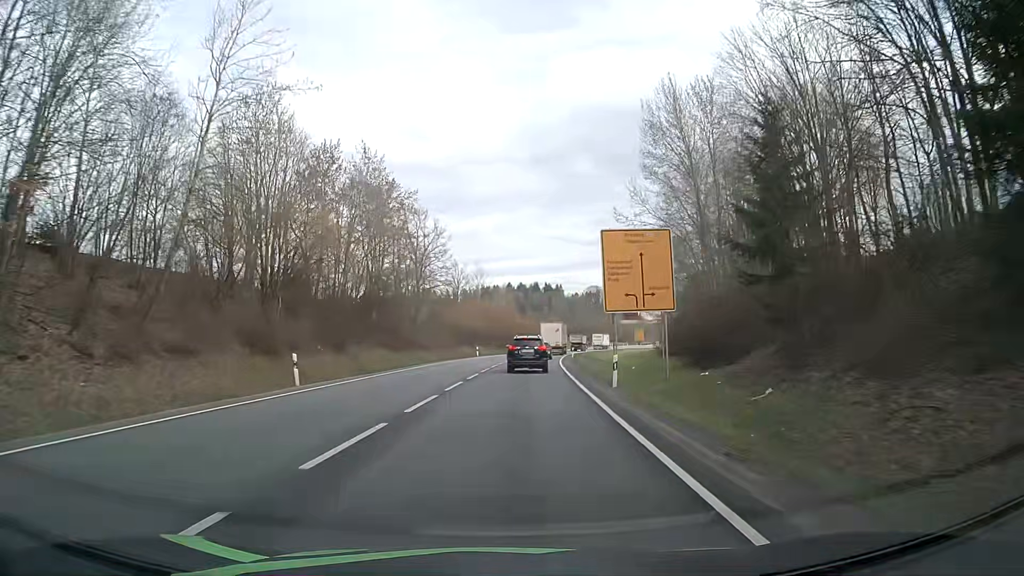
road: primary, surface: asphalt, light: Day
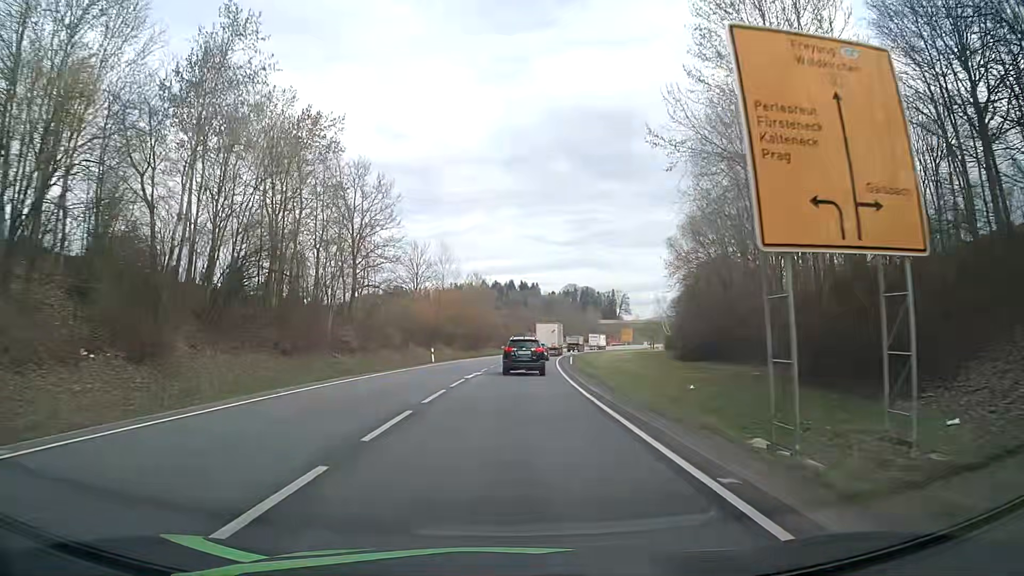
(+0.5, +21.8) m; +3°
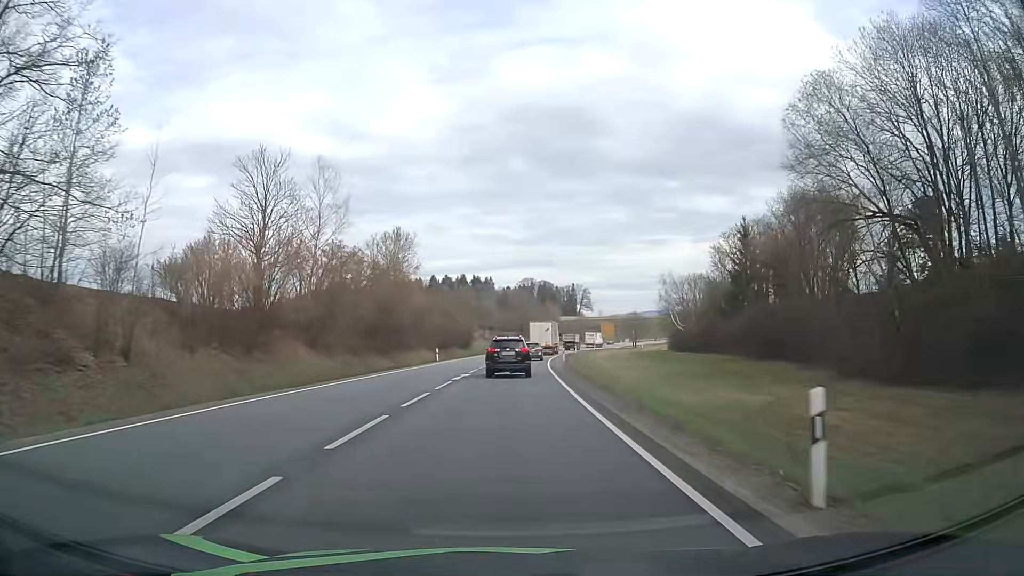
(+1.2, +42.7) m; +4°
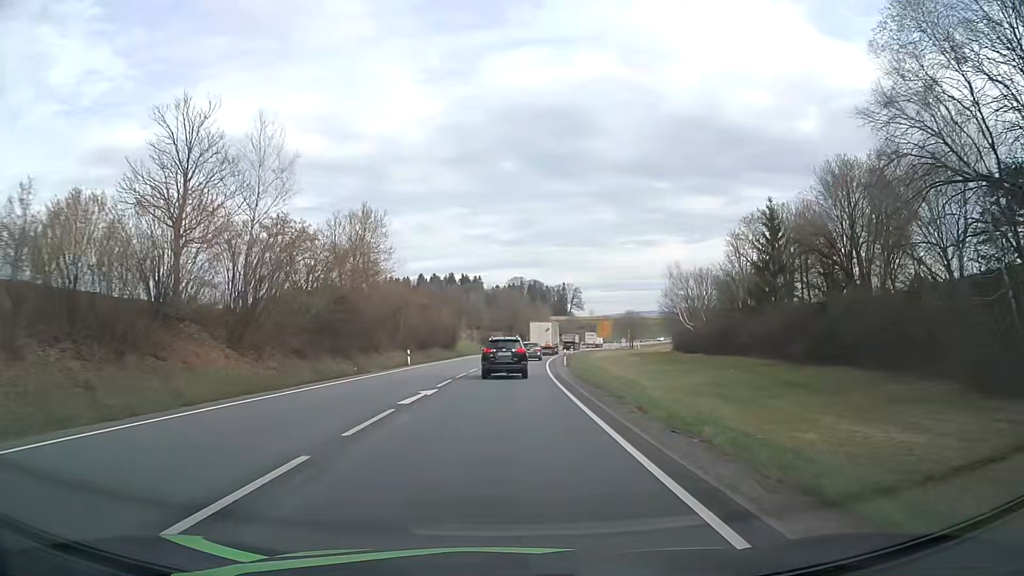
(+0.1, +10.7) m; +1°
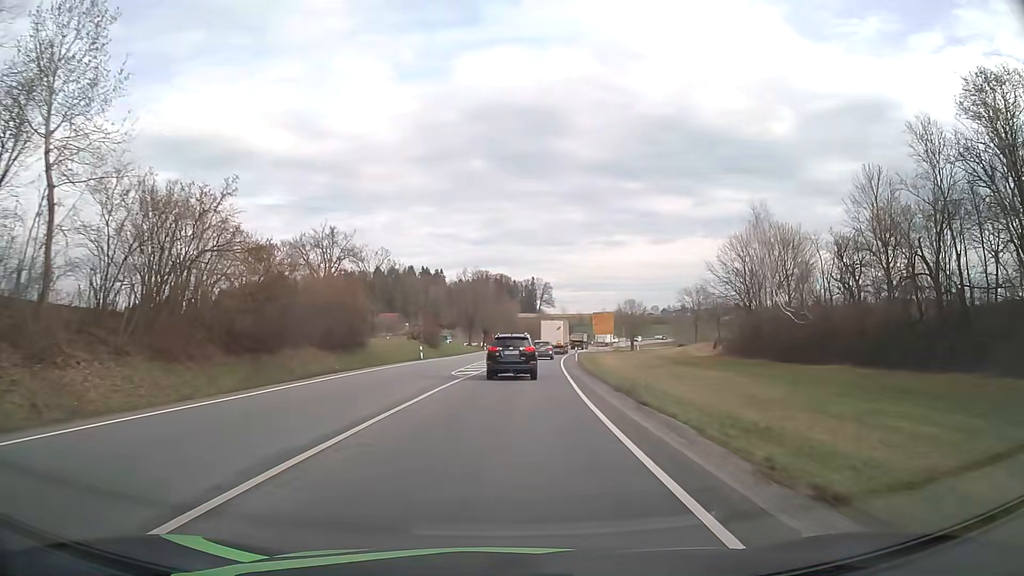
(+1.0, +42.7) m; +3°
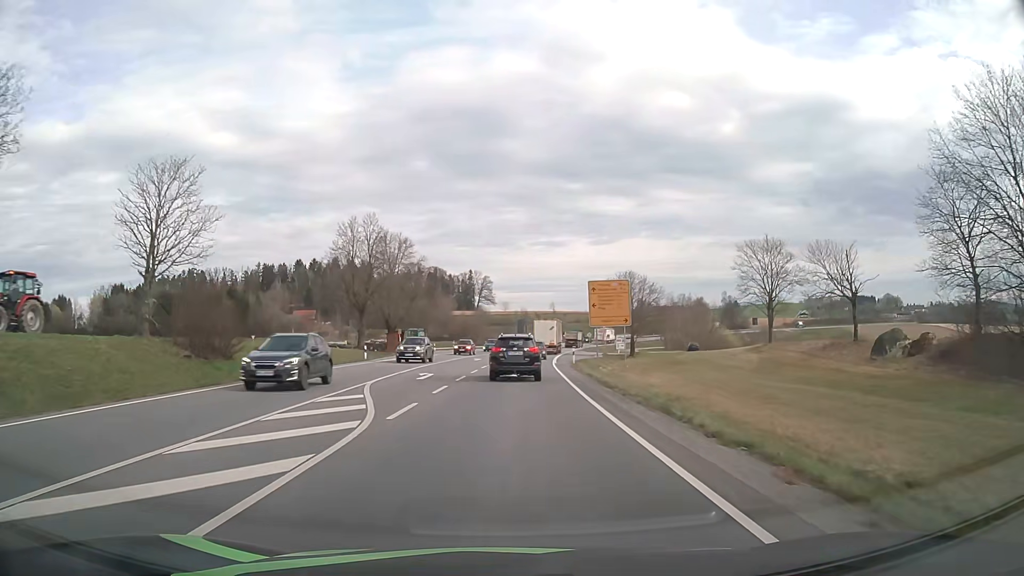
(+2.3, +51.6) m; +5°
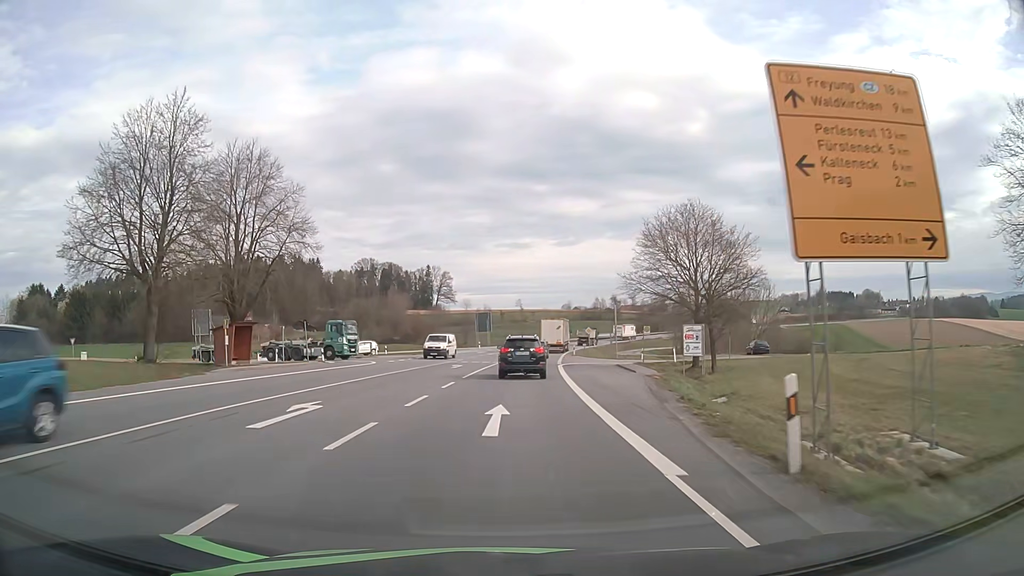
(+1.2, +39.7) m; +3°
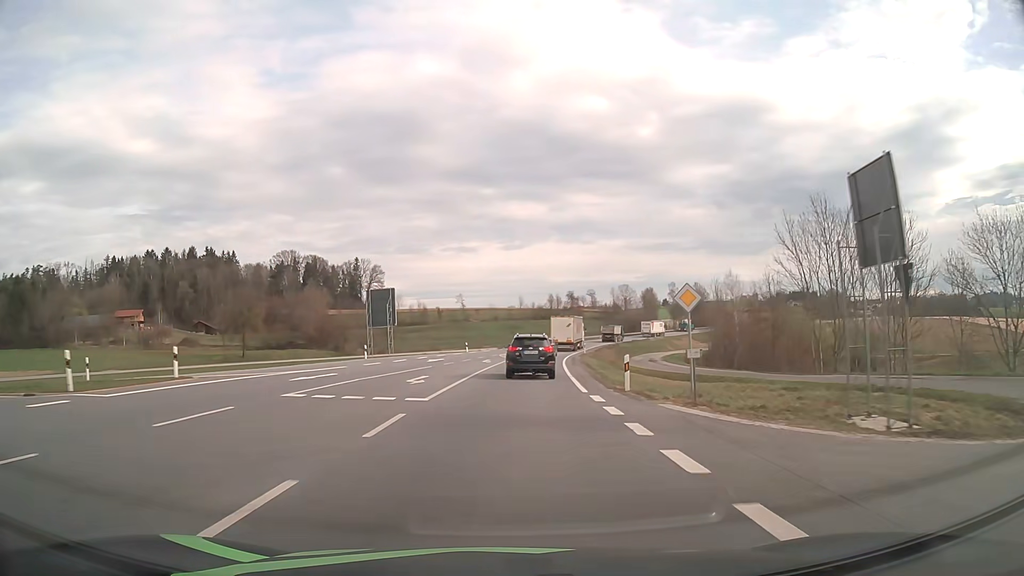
(+2.1, +52.8) m; +5°
(0, +10) (0, +20) (+1, +30) (+2, +40) (+2, +50) (+4, +60) (+5, +70) (+7, +80) (+9, +89) (+11, +99) m
